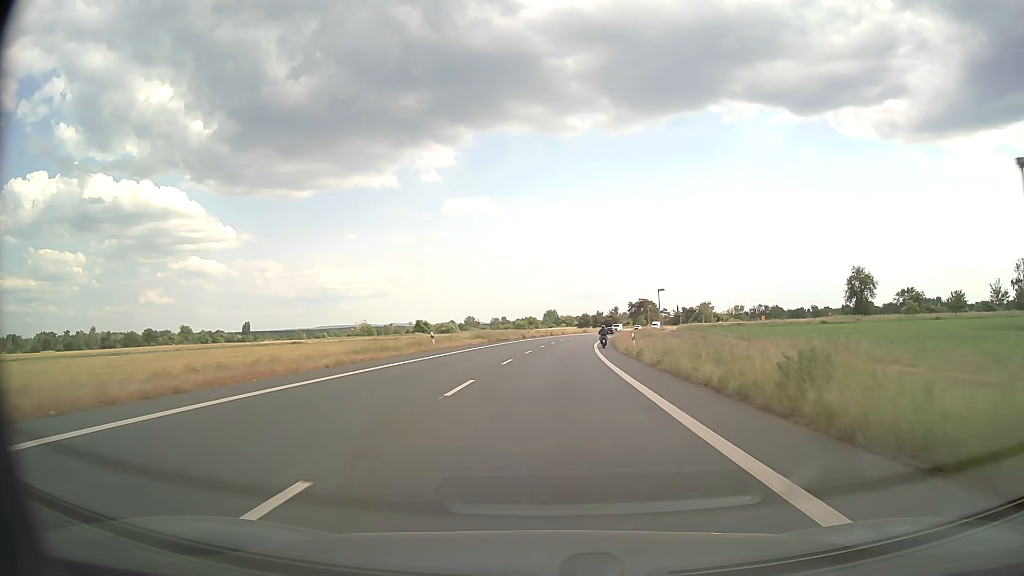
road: primary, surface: asphalt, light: Day
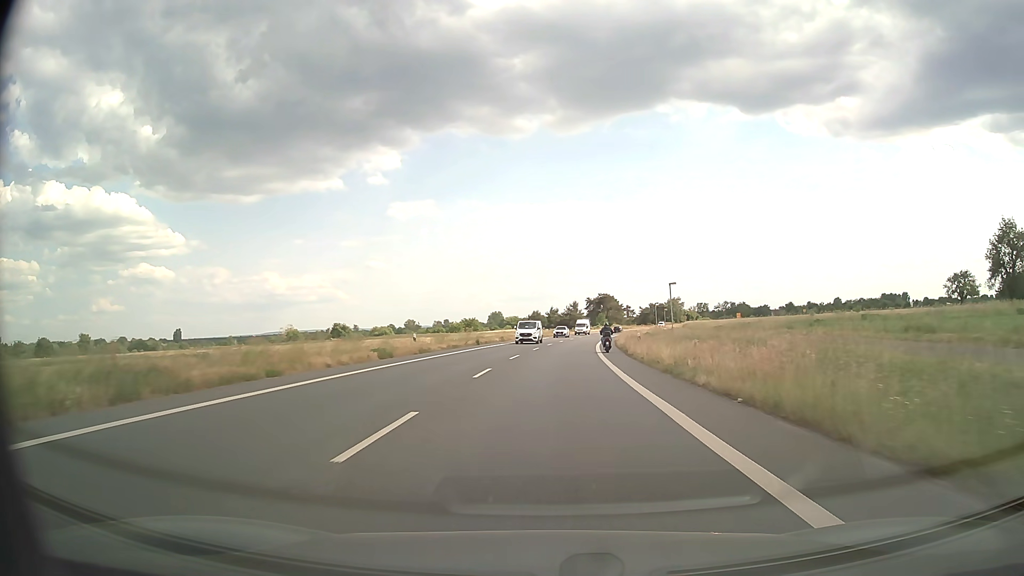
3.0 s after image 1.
(+2.2, +54.6) m; +4°
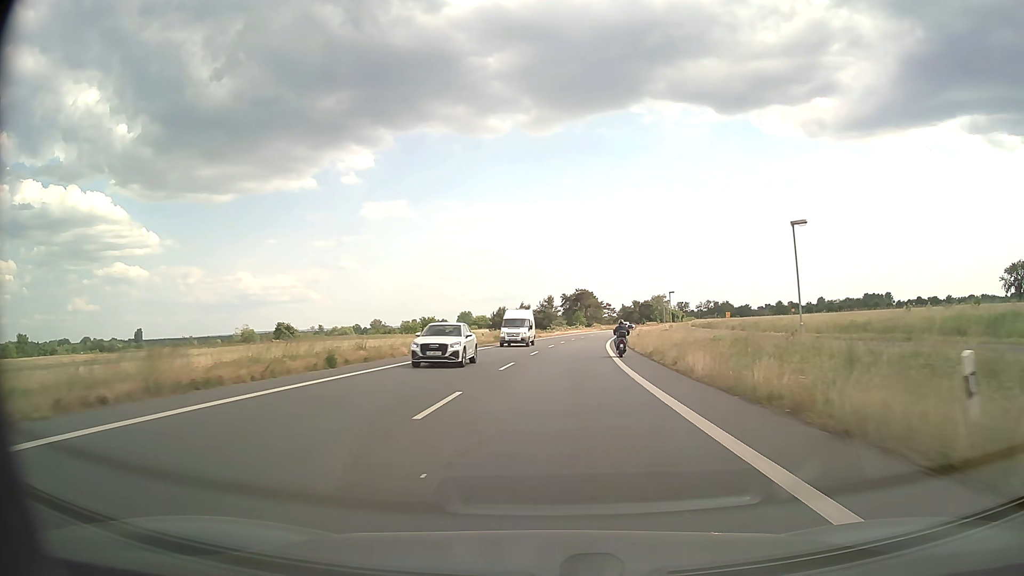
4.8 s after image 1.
(+0.7, +32.7) m; +2°
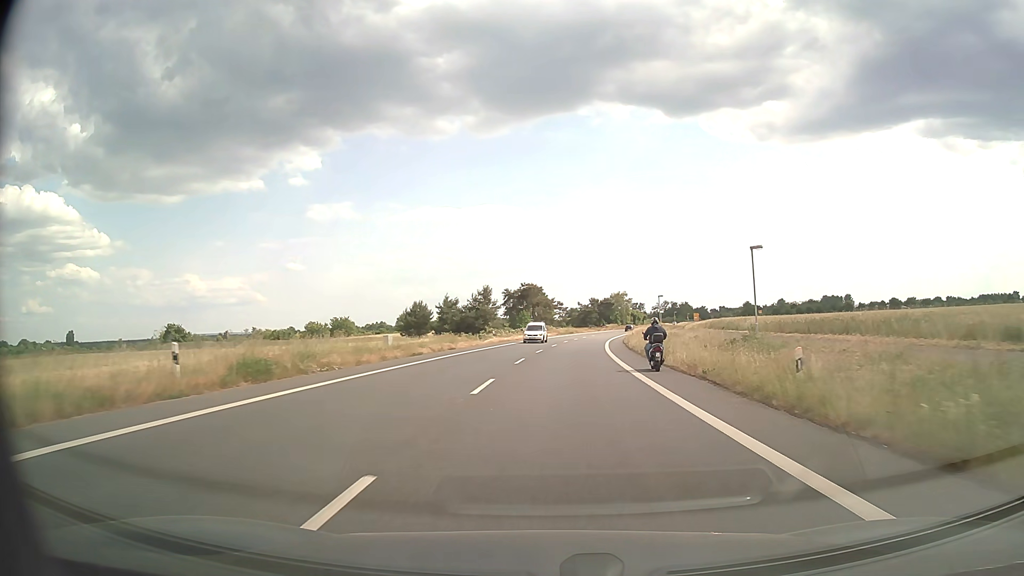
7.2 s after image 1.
(+1.6, +43.6) m; +5°
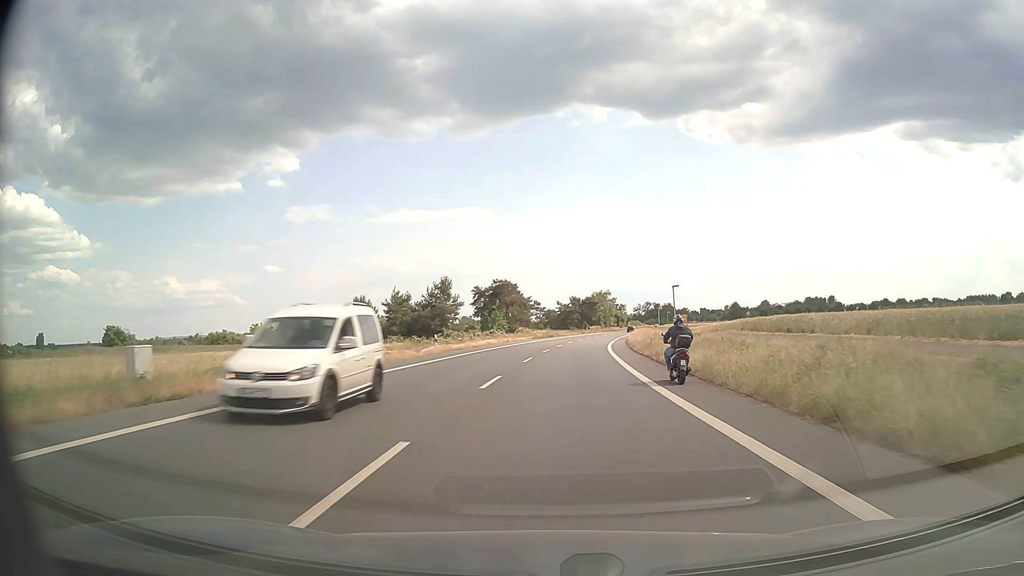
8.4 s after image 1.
(+0.4, +22.1) m; +2°
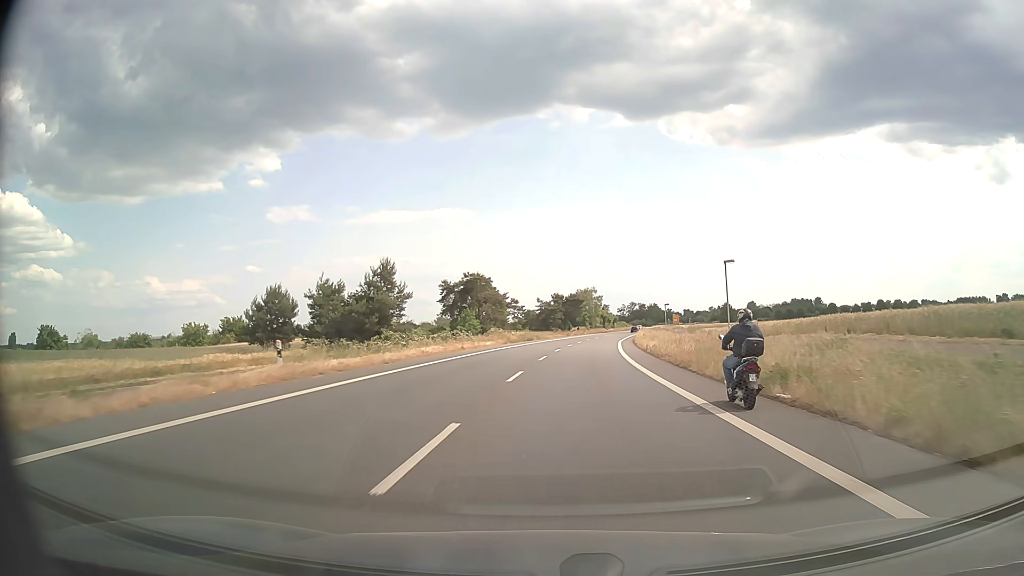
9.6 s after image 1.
(+0.3, +22.6) m; +2°
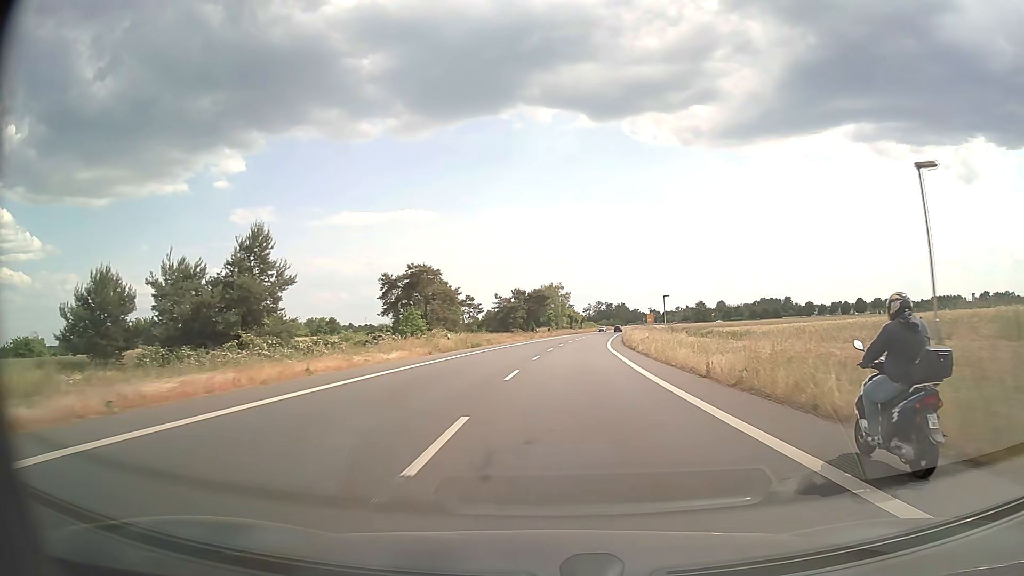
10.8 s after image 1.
(+0.6, +23.2) m; +3°
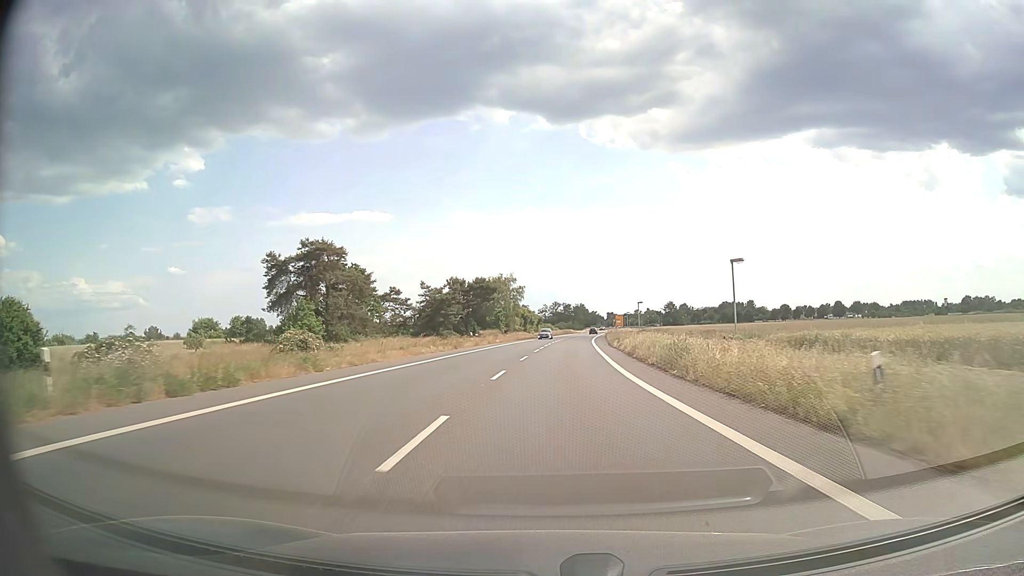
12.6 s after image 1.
(+1.3, +35.6) m; +4°
(0, +10) (0, +20) (+1, +30) (+1, +40) (+1, +50) (+2, +60) (+3, +70) (+4, +80) (+4, +90) (+5, +100) m
